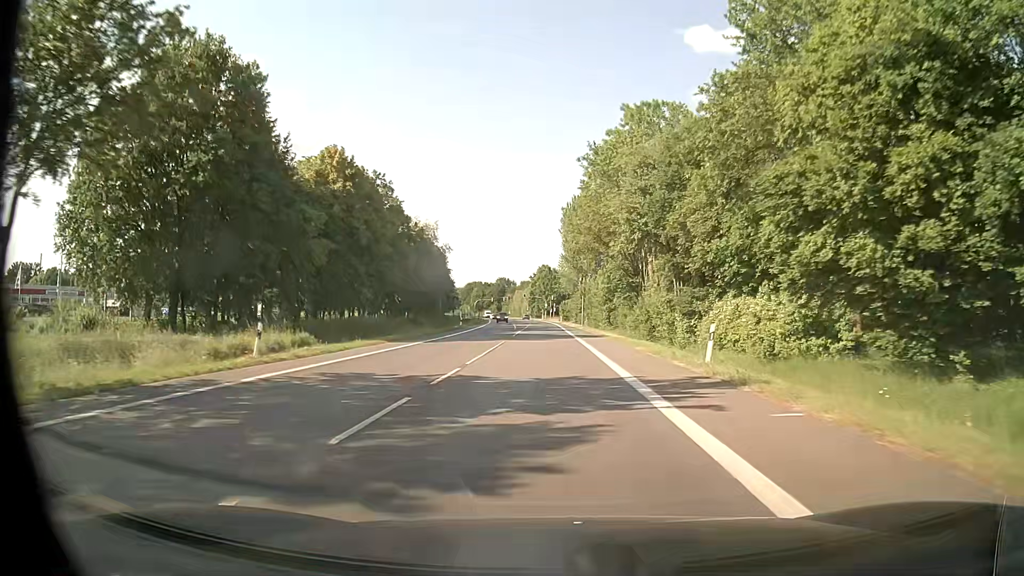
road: primary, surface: asphalt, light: Day
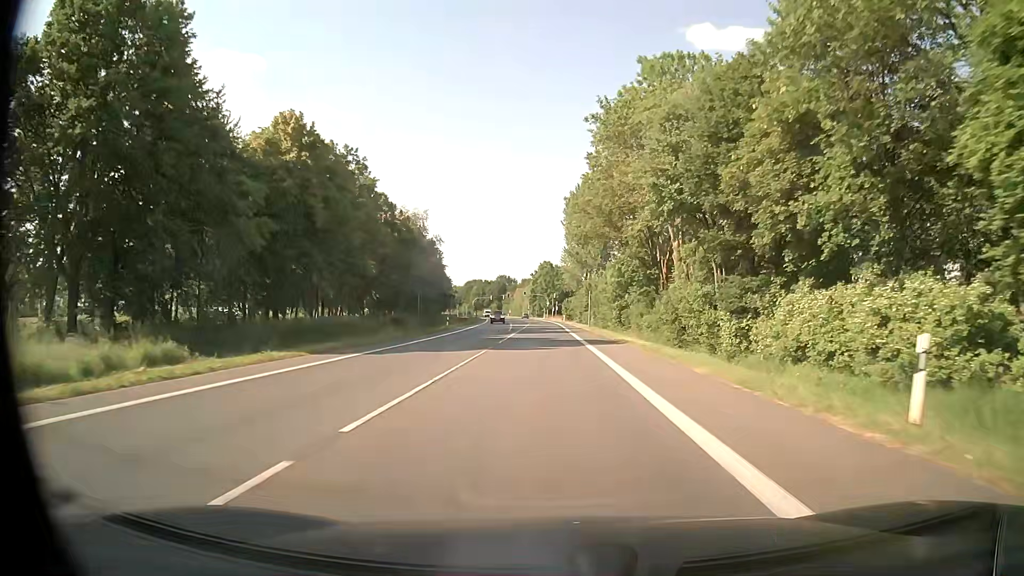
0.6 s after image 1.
(0.0, +11.1) m; 0°
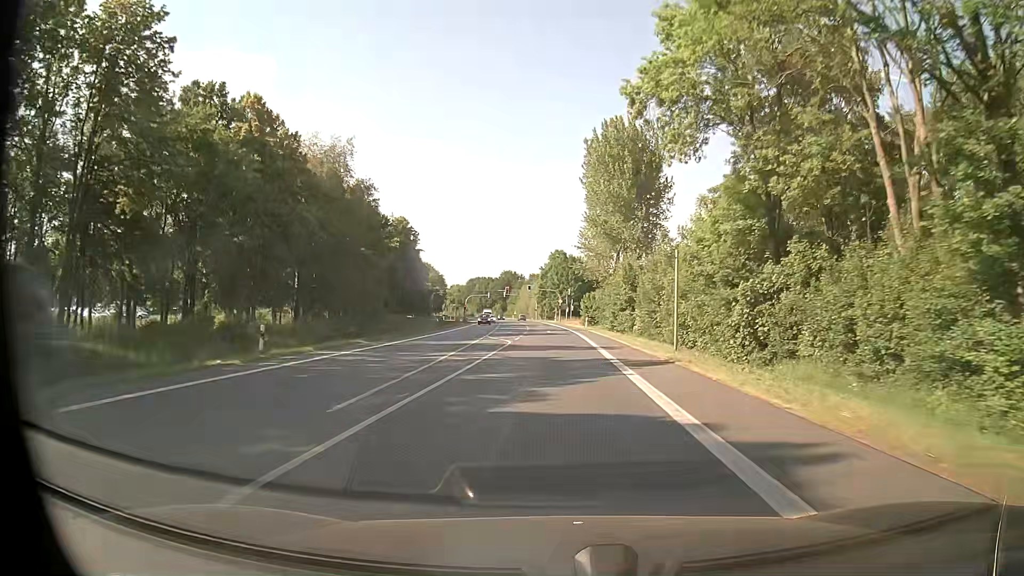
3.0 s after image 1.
(-0.5, +44.3) m; -1°
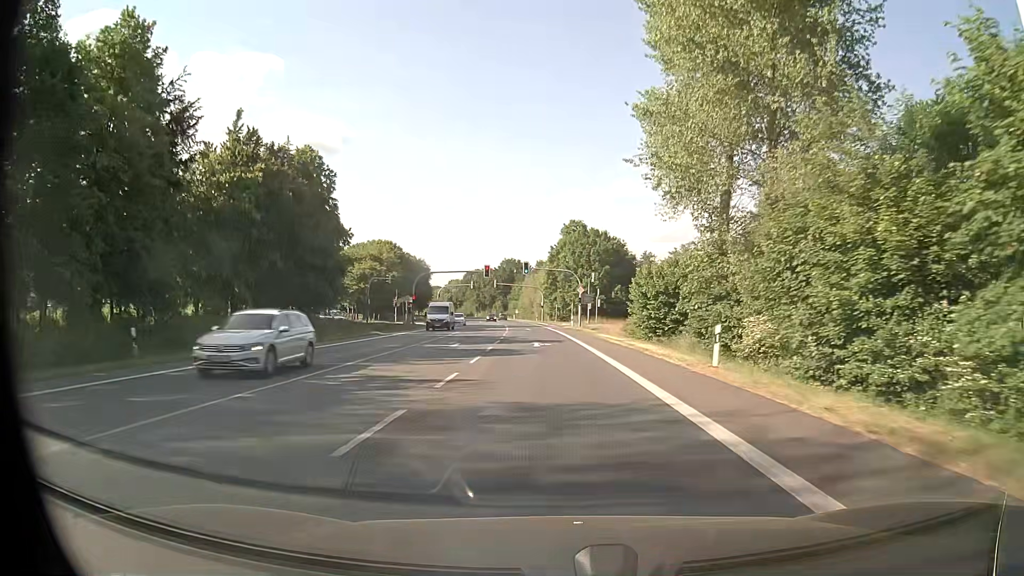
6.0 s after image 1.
(-0.6, +55.2) m; -1°
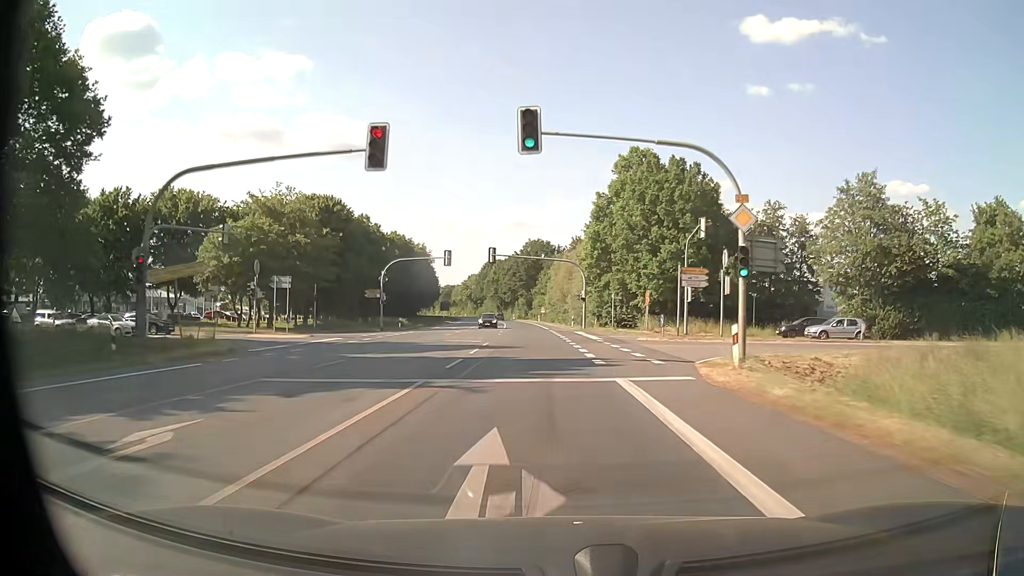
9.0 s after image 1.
(-1.7, +55.0) m; -3°
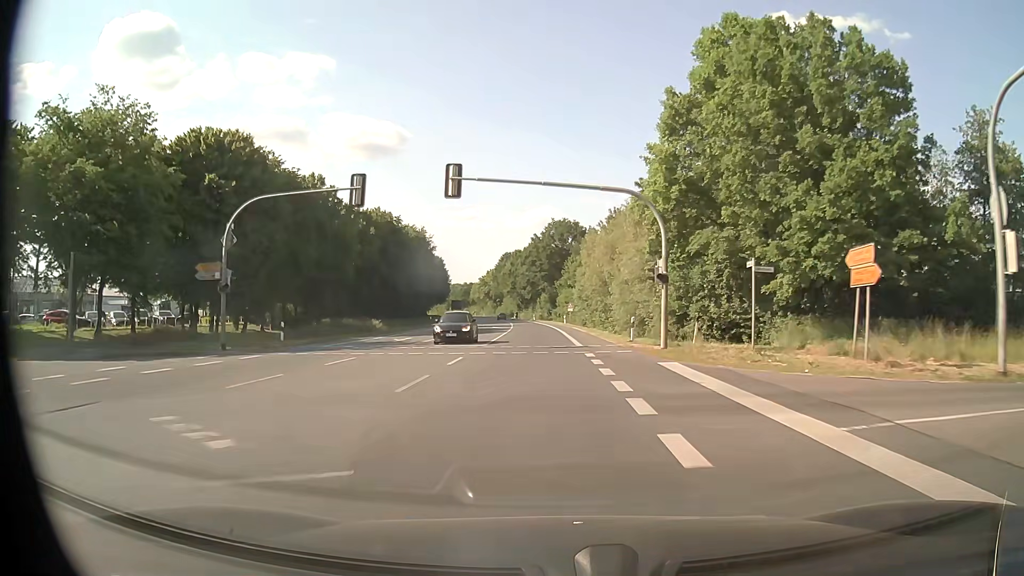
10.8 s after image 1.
(-0.5, +32.9) m; -2°
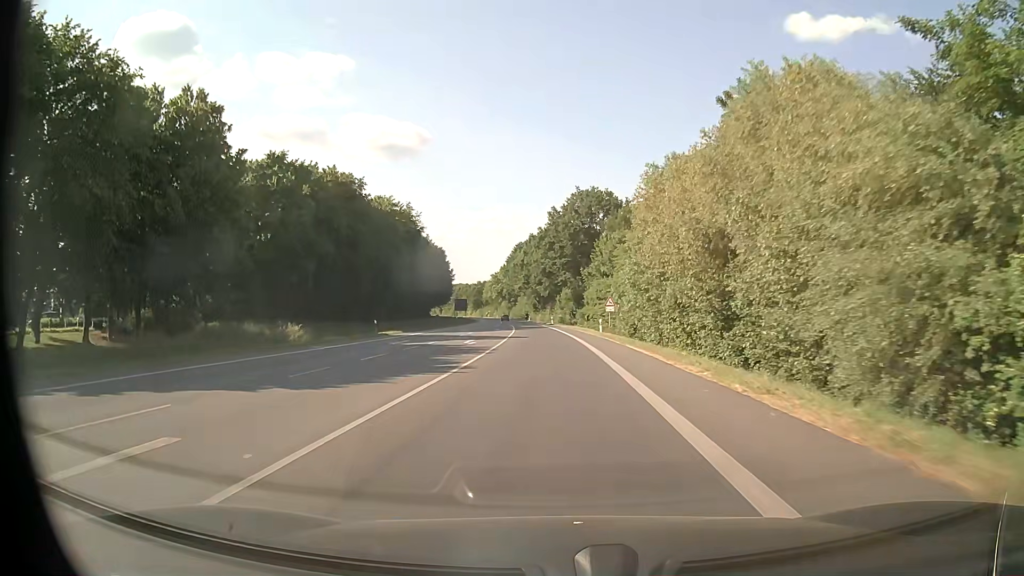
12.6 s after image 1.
(-0.6, +32.8) m; -2°
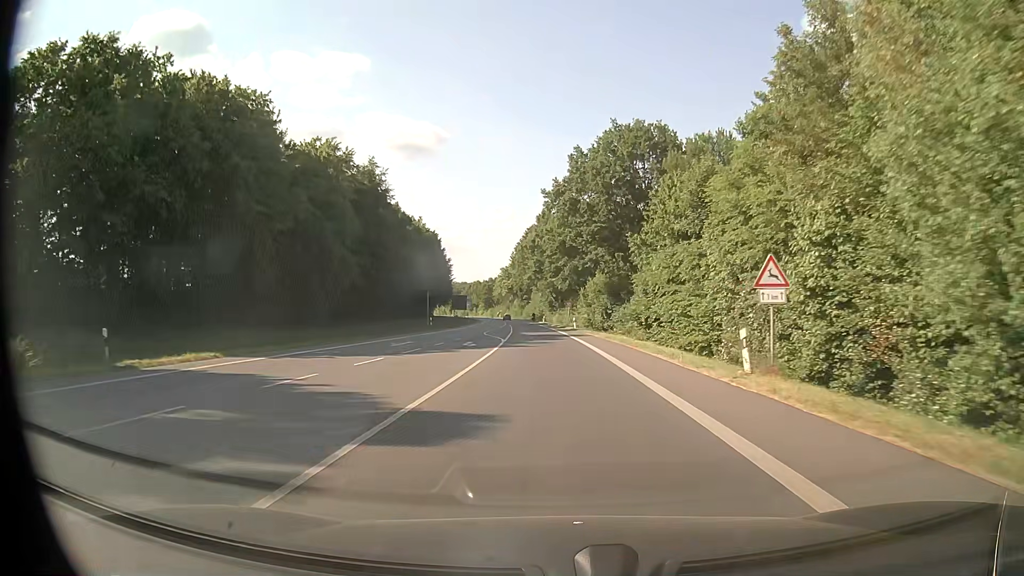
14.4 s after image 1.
(-0.8, +32.7) m; -2°
(0, +10) (0, +20) (0, +30) (-1, +40) (-1, +50) (-2, +60) (-2, +70) (-3, +80) (-4, +90) (-5, +100) m
